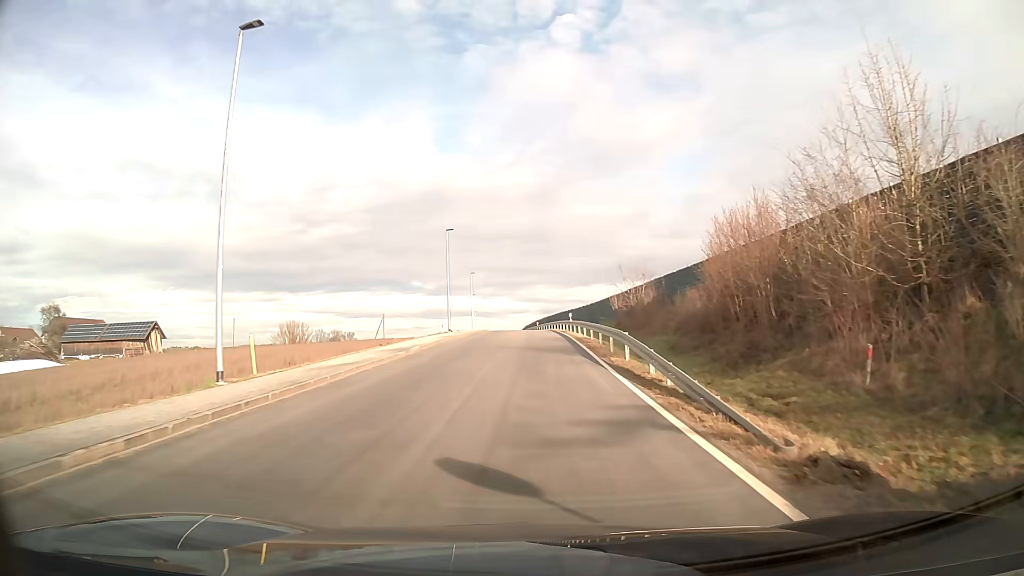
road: unclassified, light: Day
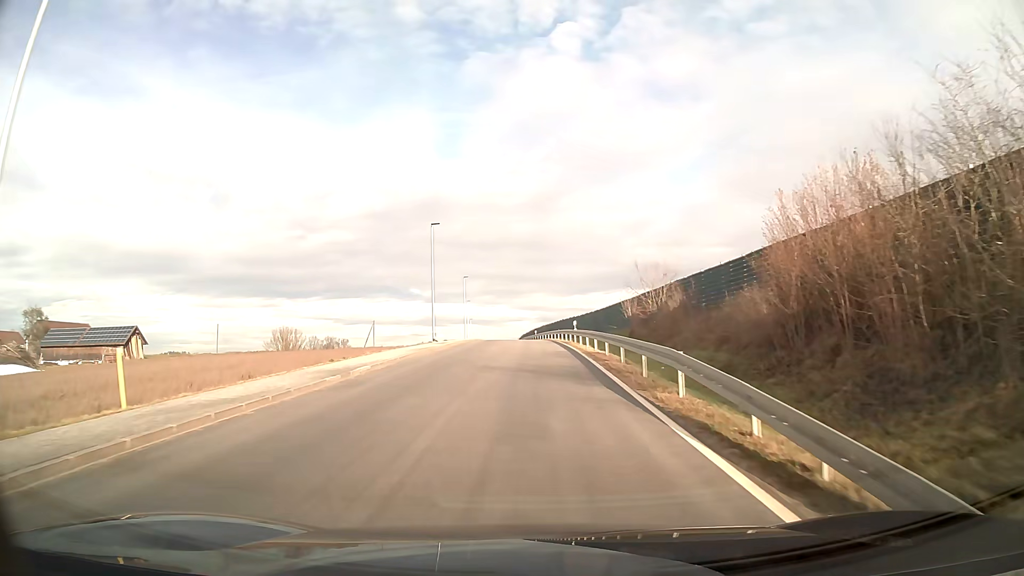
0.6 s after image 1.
(0.0, +7.3) m; 0°
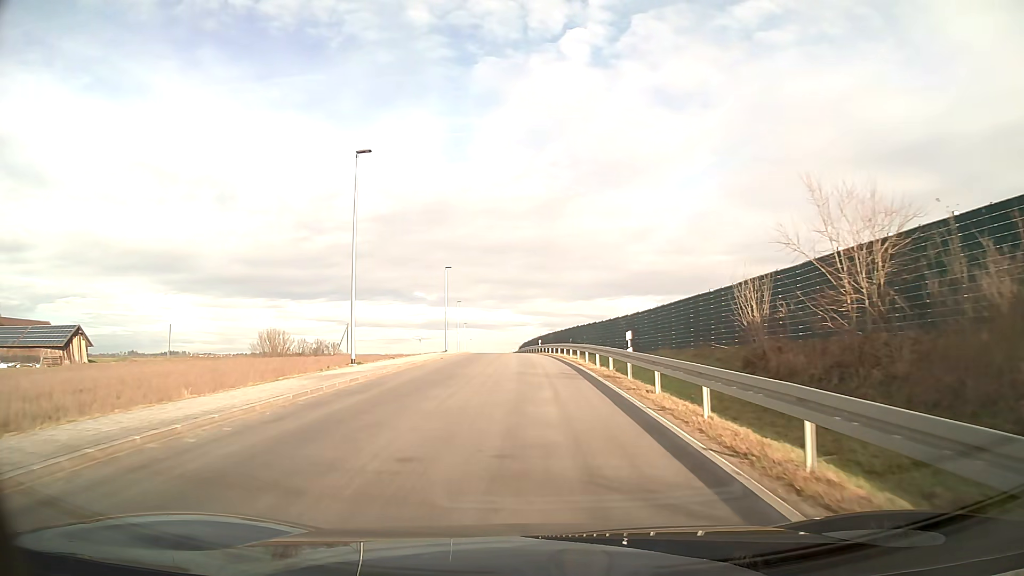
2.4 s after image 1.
(0.0, +21.6) m; 0°
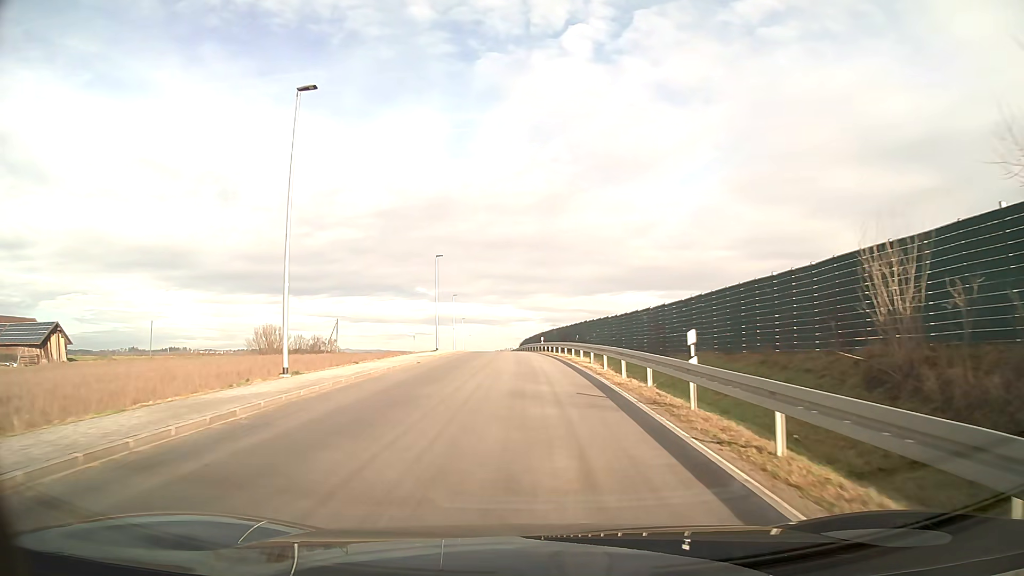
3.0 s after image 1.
(0.0, +7.2) m; 0°
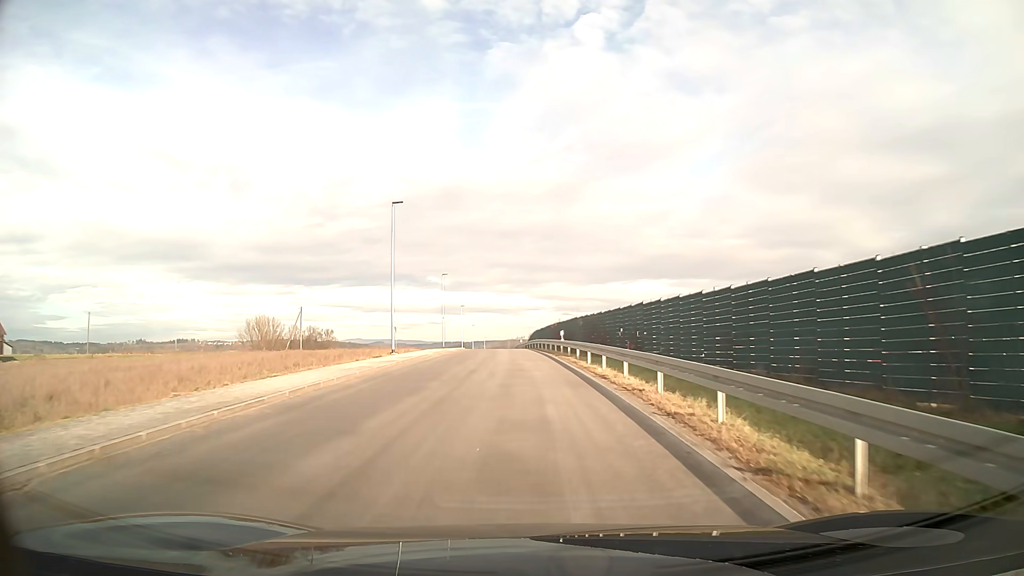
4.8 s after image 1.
(-0.2, +22.1) m; -1°
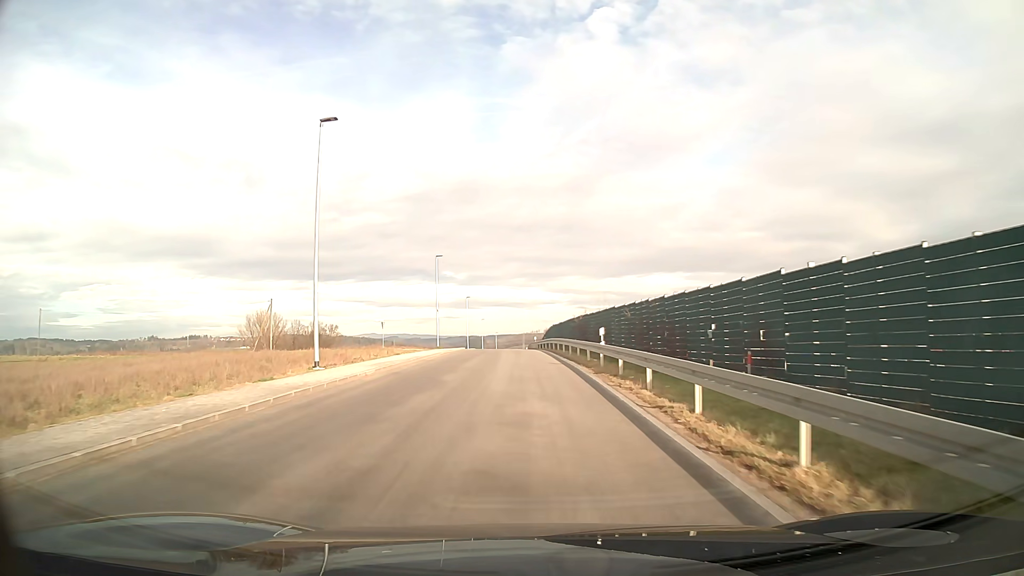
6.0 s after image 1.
(-0.2, +15.1) m; -1°
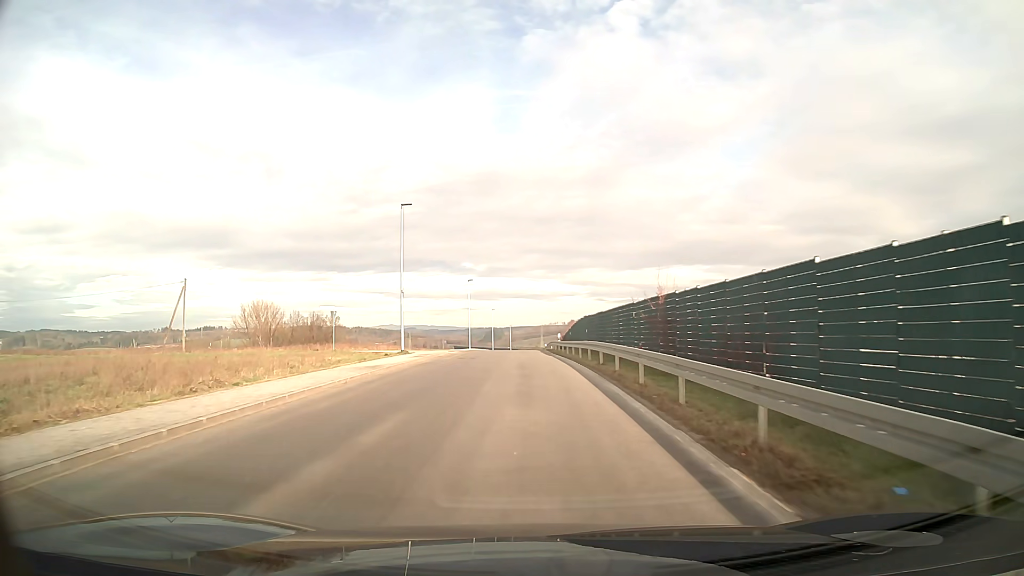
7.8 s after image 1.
(-0.3, +22.9) m; -2°
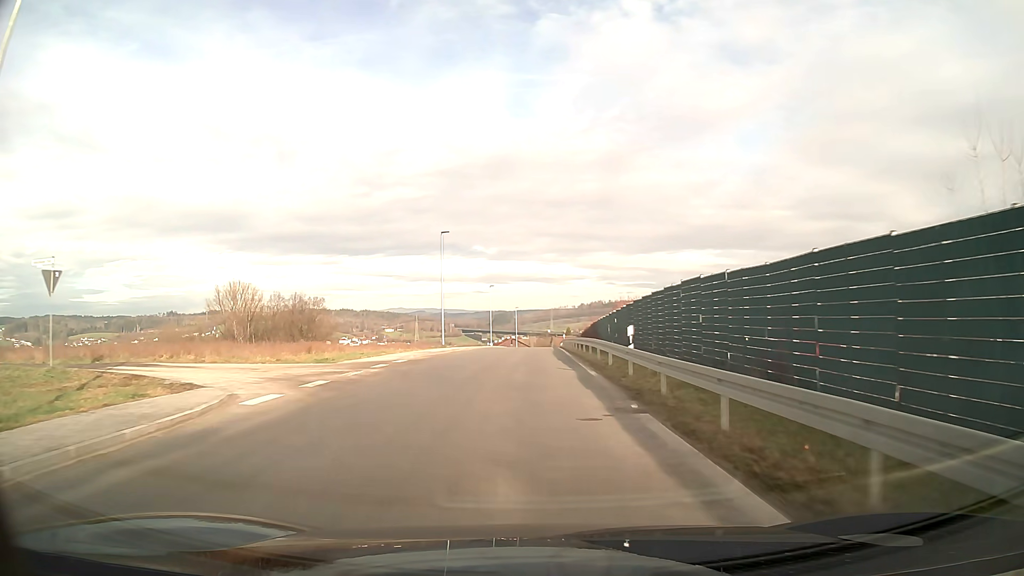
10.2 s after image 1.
(-0.3, +30.9) m; 0°
(0, +10) (0, +20) (0, +30) (0, +40) (0, +50) (0, +60) (+1, +70) (+1, +80) (+1, +90) (+1, +100) m
